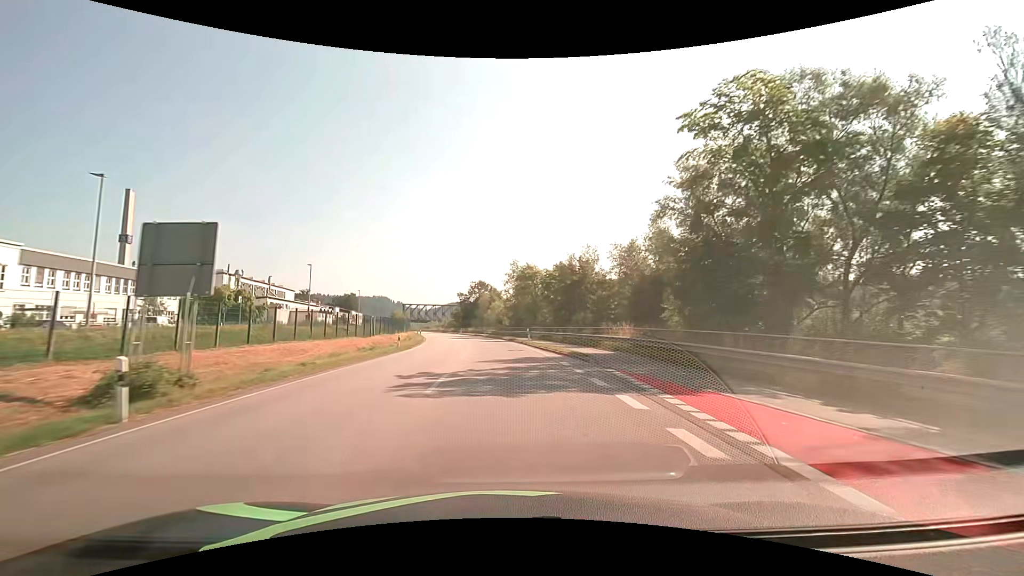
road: primary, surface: asphalt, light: Day
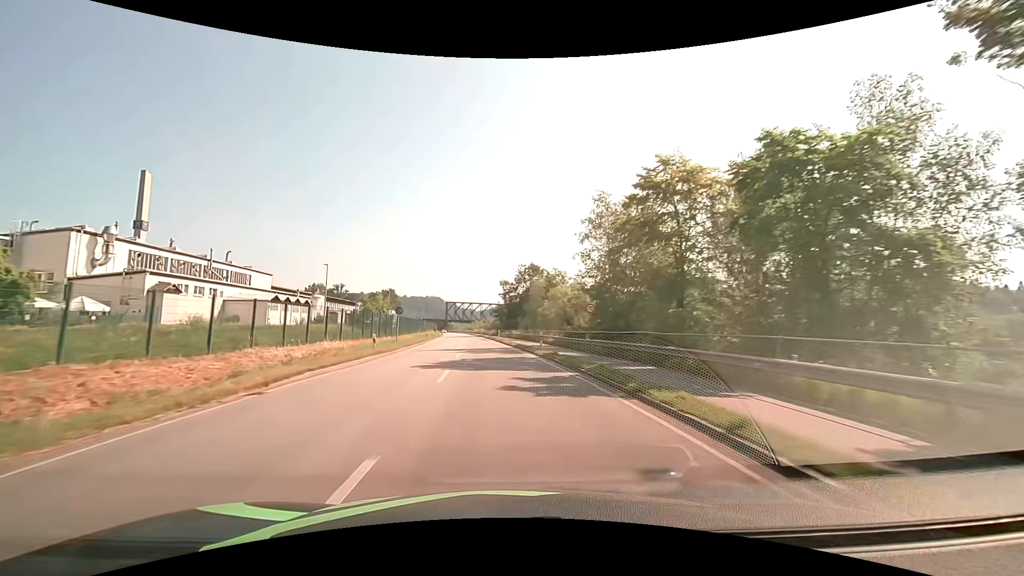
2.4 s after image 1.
(-1.9, +43.1) m; -6°
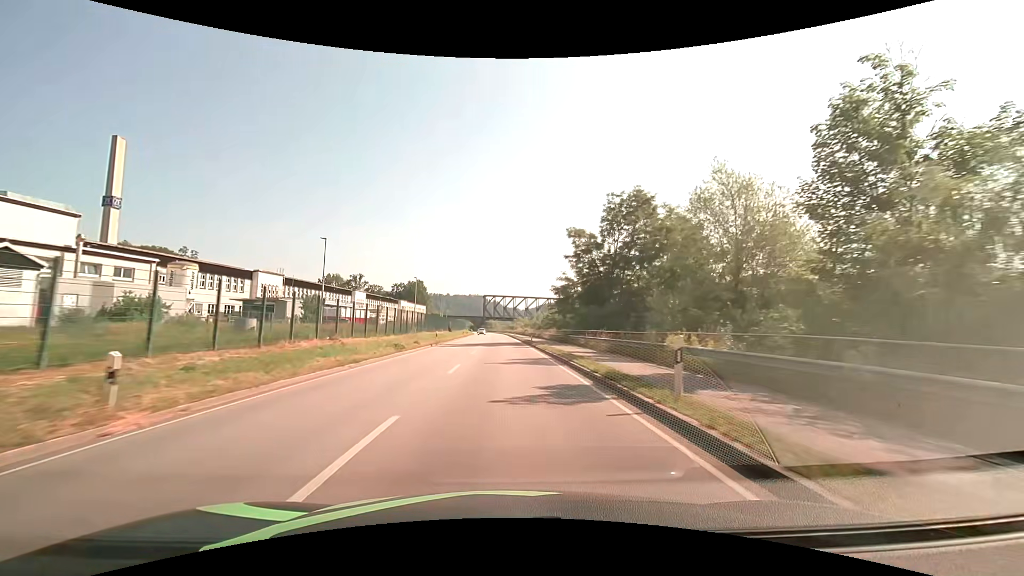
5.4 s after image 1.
(-3.1, +53.8) m; -5°
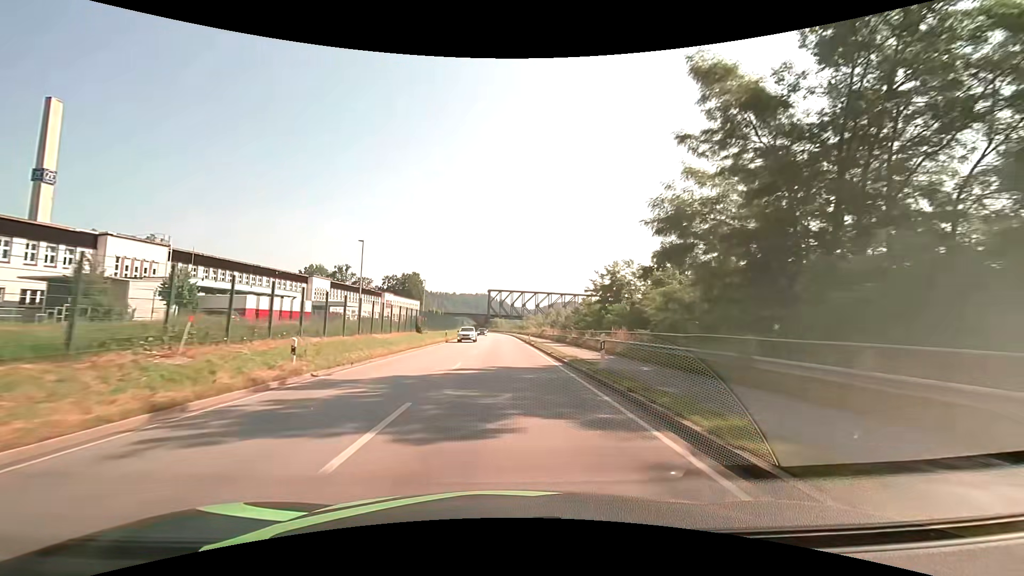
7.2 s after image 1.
(-0.3, +32.4) m; -1°
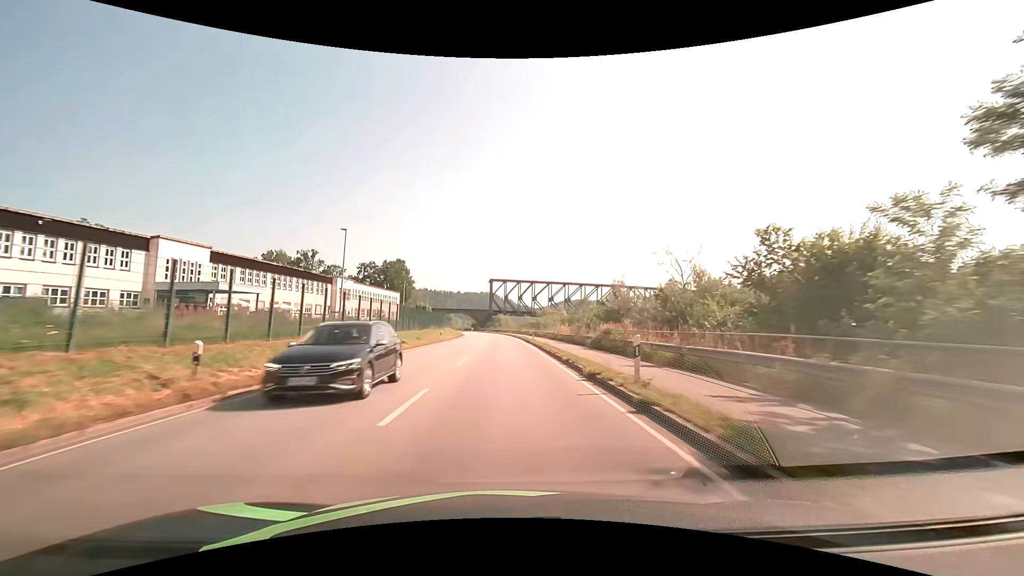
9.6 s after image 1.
(-0.1, +43.2) m; 0°
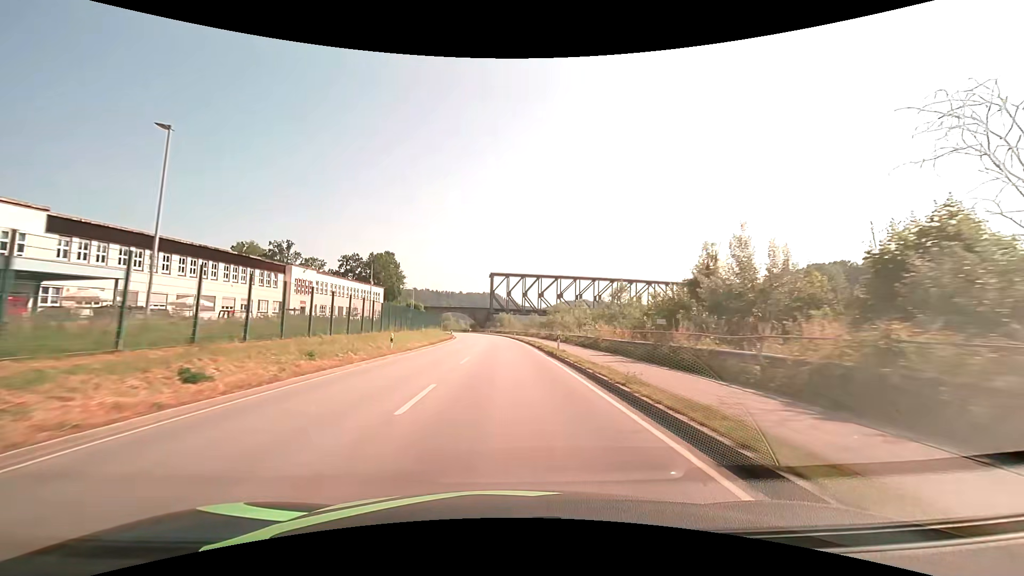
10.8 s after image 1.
(-0.1, +21.6) m; 0°
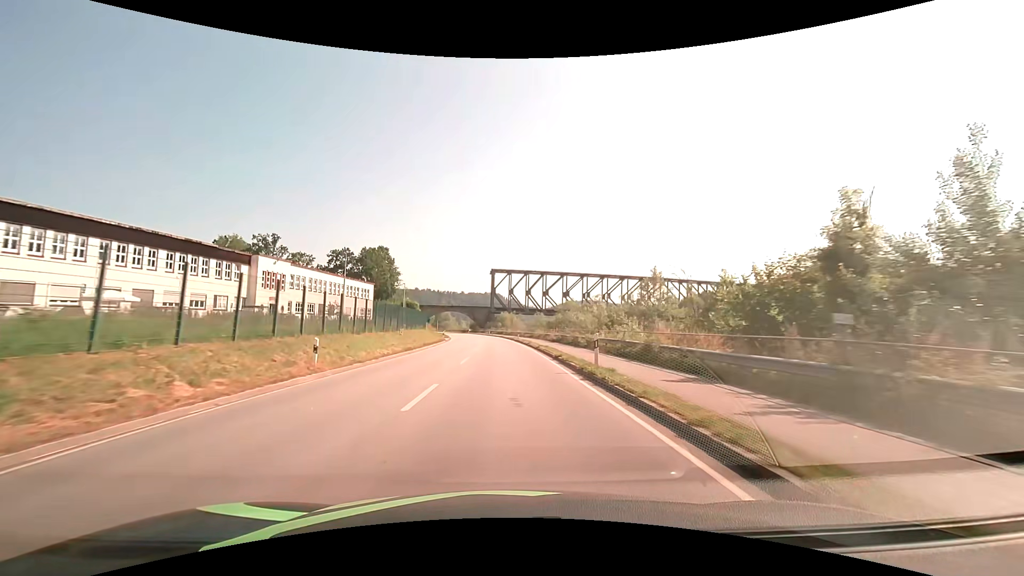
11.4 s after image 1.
(0.0, +10.8) m; 0°
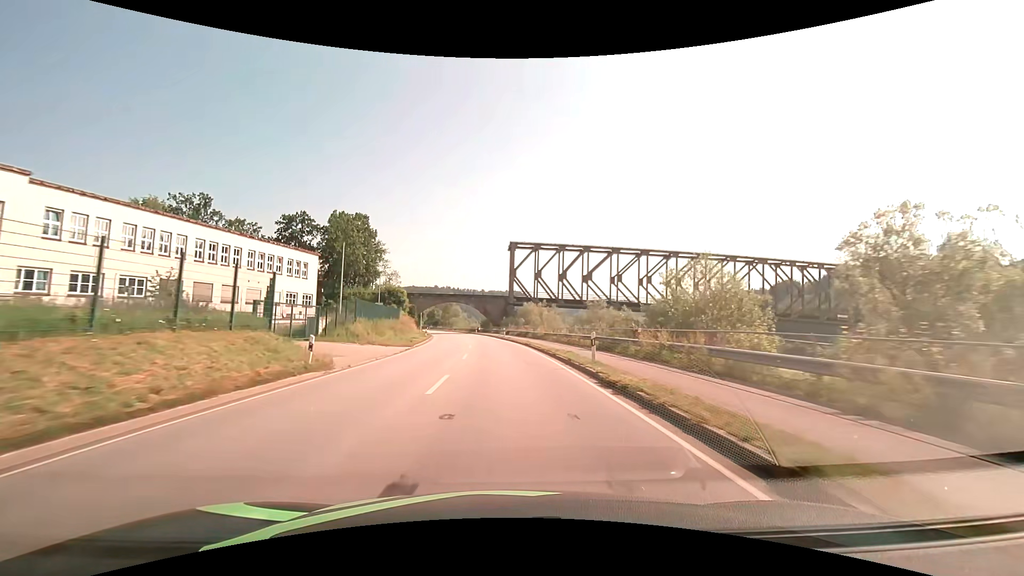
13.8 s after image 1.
(-0.7, +43.2) m; -2°
(0, +10) (0, +20) (-1, +30) (-1, +40) (-2, +50) (-3, +60) (-5, +70) (-6, +80) (-8, +90) (-10, +99) m
